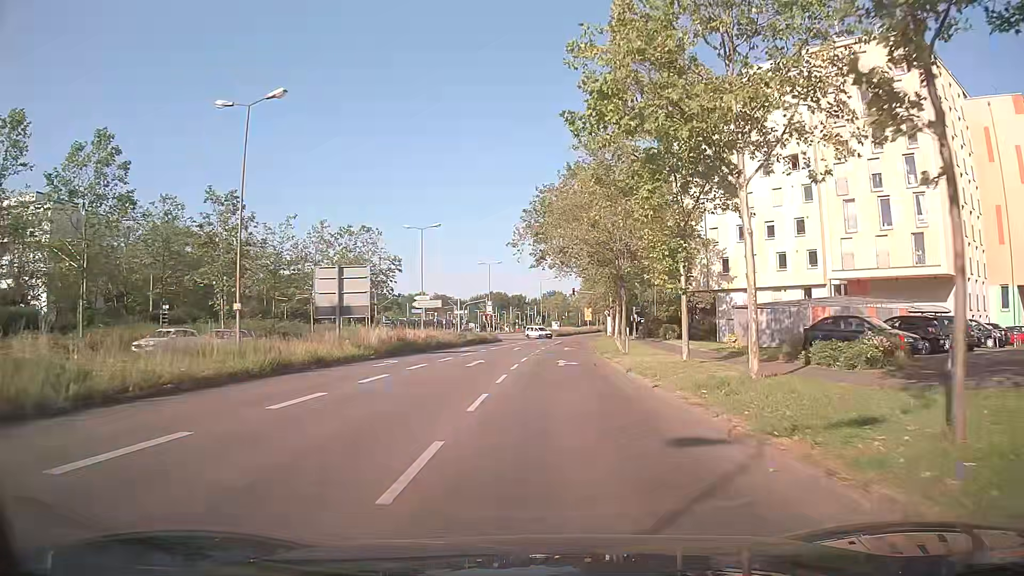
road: secondary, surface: asphalt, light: Day
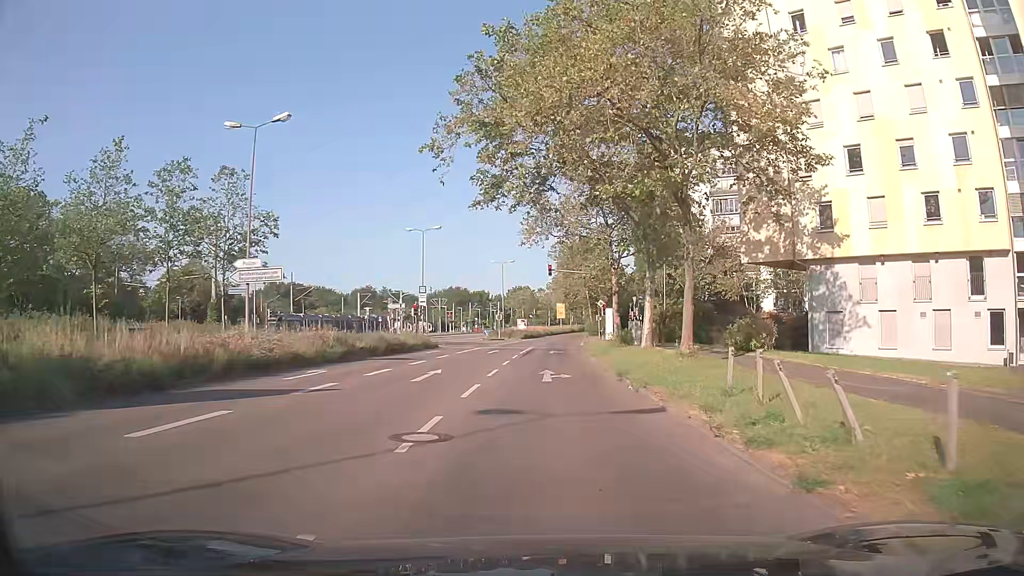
(+0.7, +27.7) m; +2°
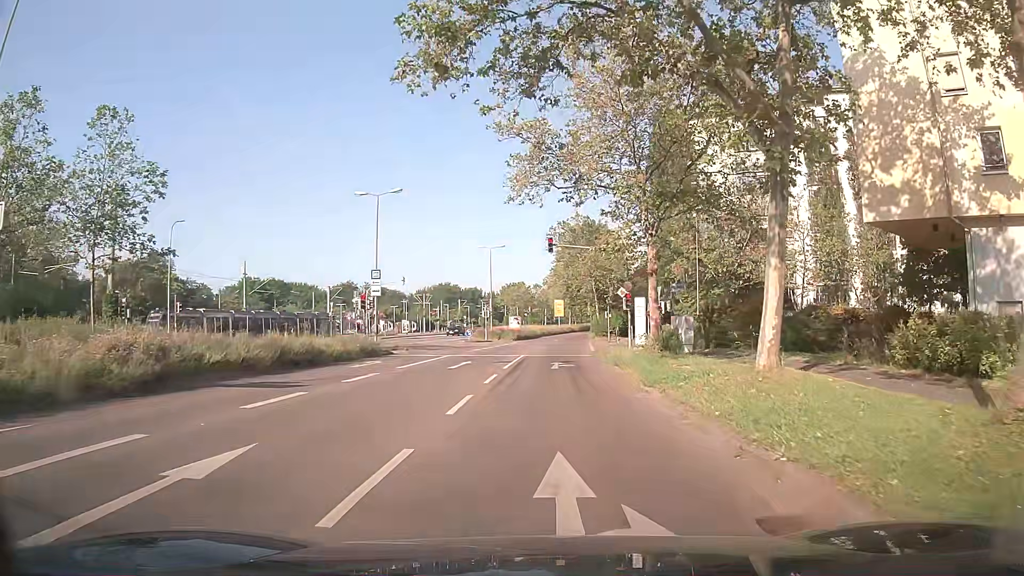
(+0.1, +14.7) m; 0°
